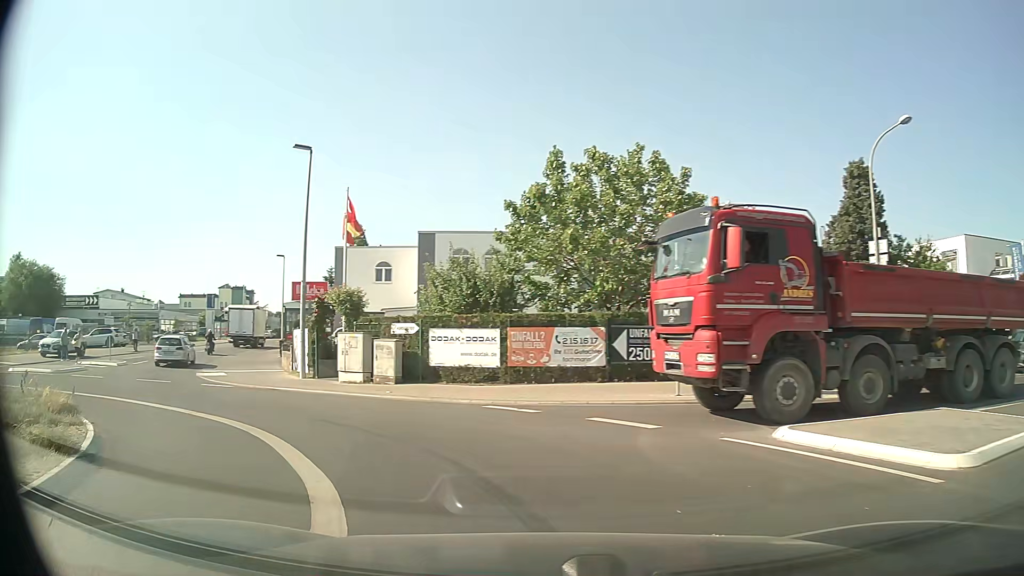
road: tertiary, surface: asphalt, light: Day
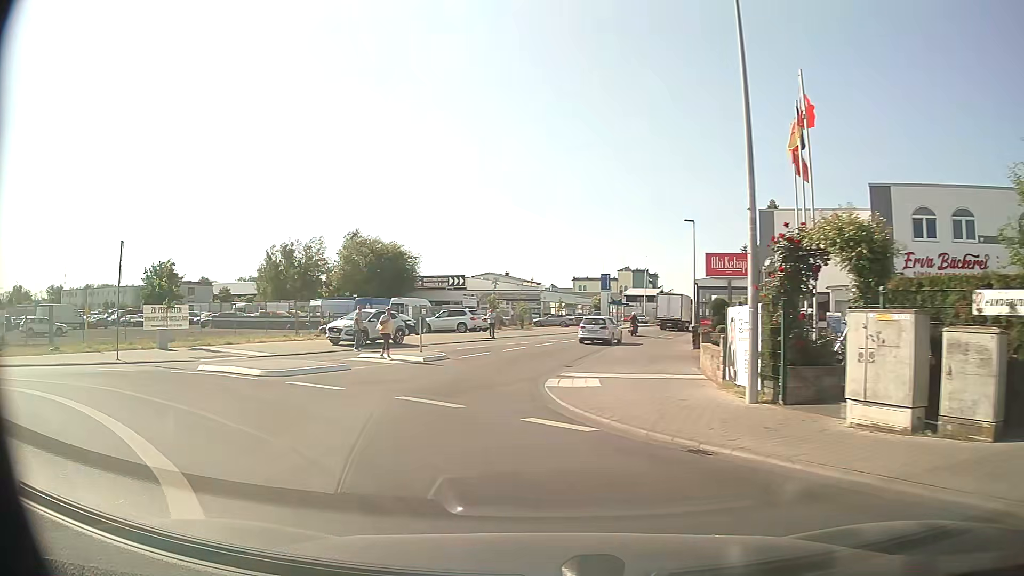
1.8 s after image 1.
(-3.8, +10.9) m; -35°
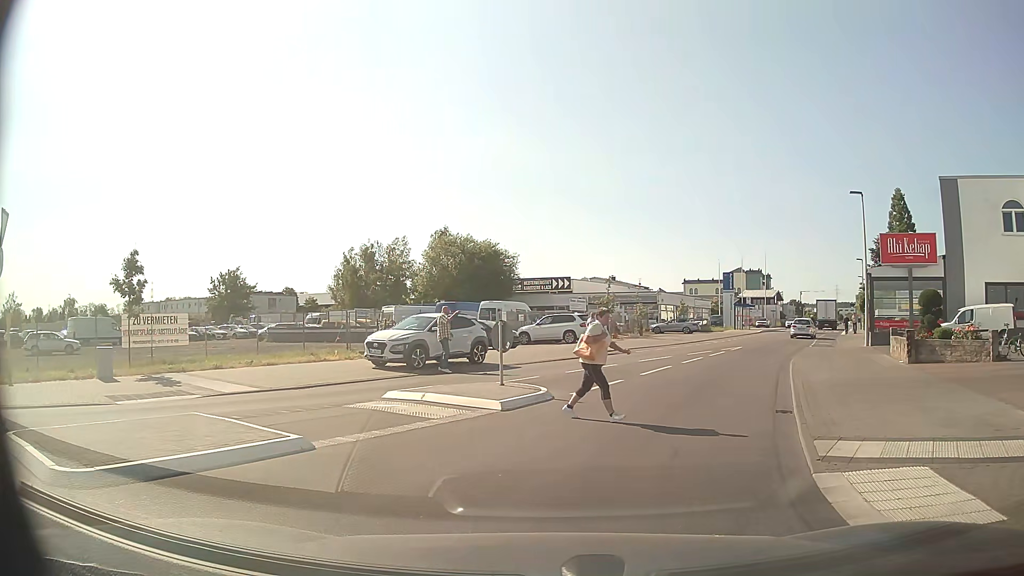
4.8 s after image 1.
(-1.1, +9.6) m; -9°
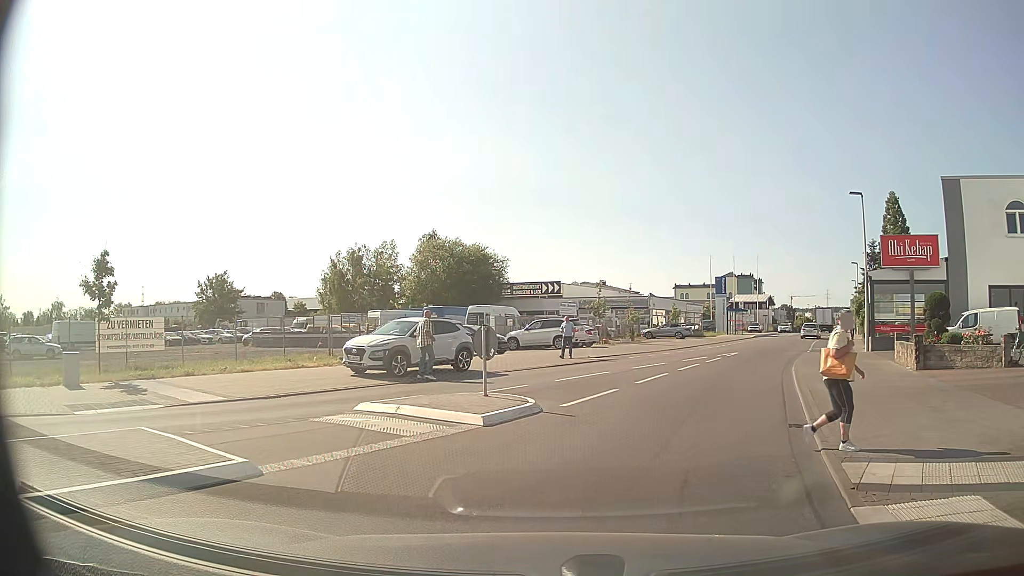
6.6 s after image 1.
(0.0, +1.2) m; 0°
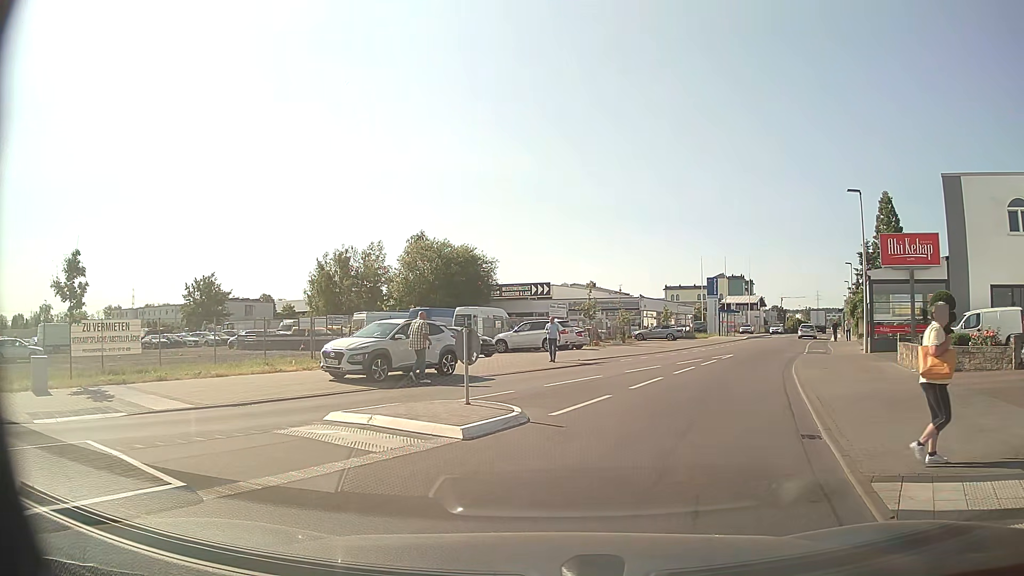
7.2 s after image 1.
(0.0, +1.1) m; 0°
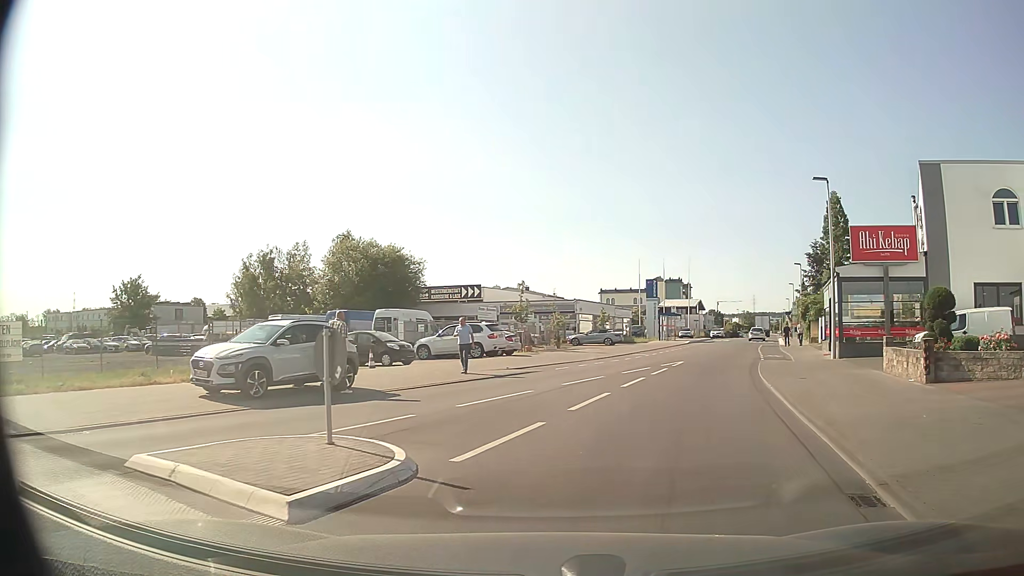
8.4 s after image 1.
(+0.3, +3.9) m; +7°
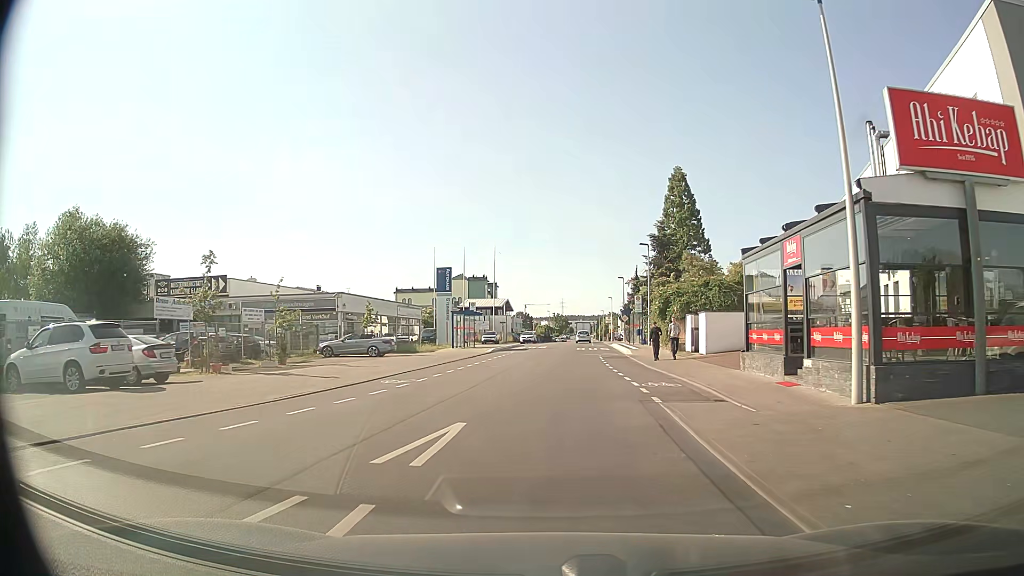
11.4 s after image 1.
(+3.6, +17.9) m; +17°
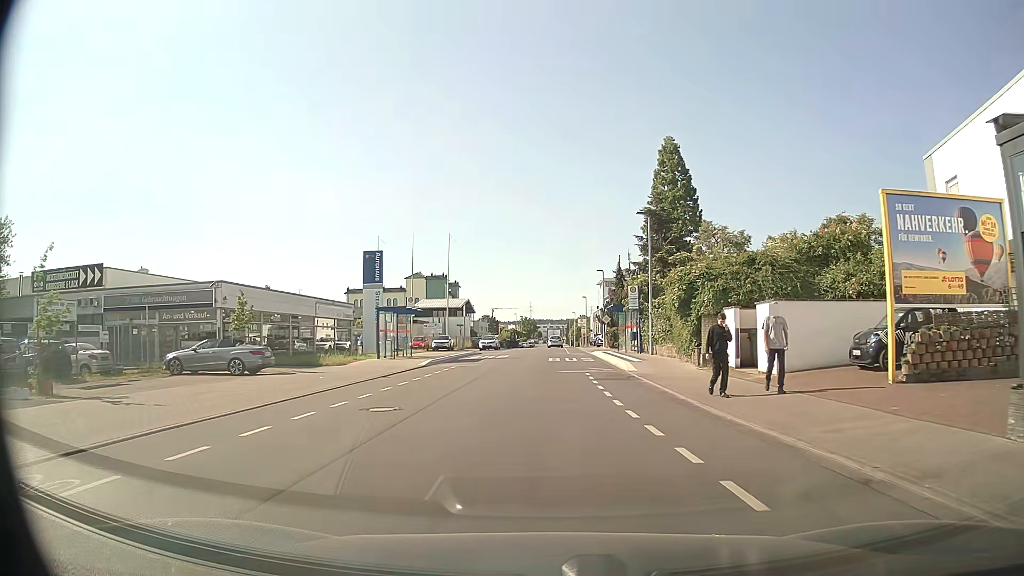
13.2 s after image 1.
(+0.3, +14.3) m; +2°
(0, +10) (0, +20) (0, +30) (0, +40) (+1, +50) (+1, +60) (+1, +70) (+1, +80) (+1, +90) (+1, +100) m
